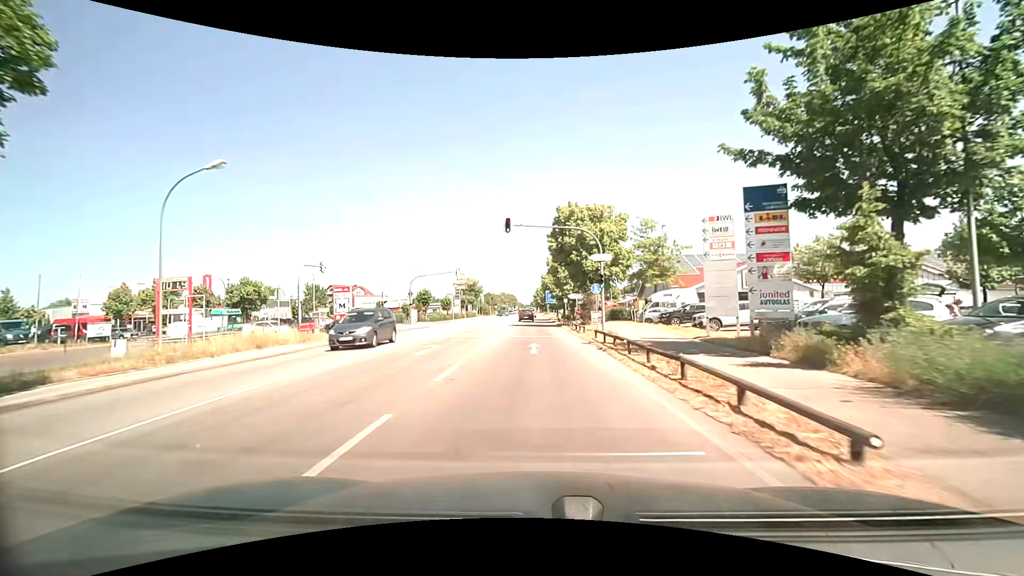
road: secondary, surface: asphalt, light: Day
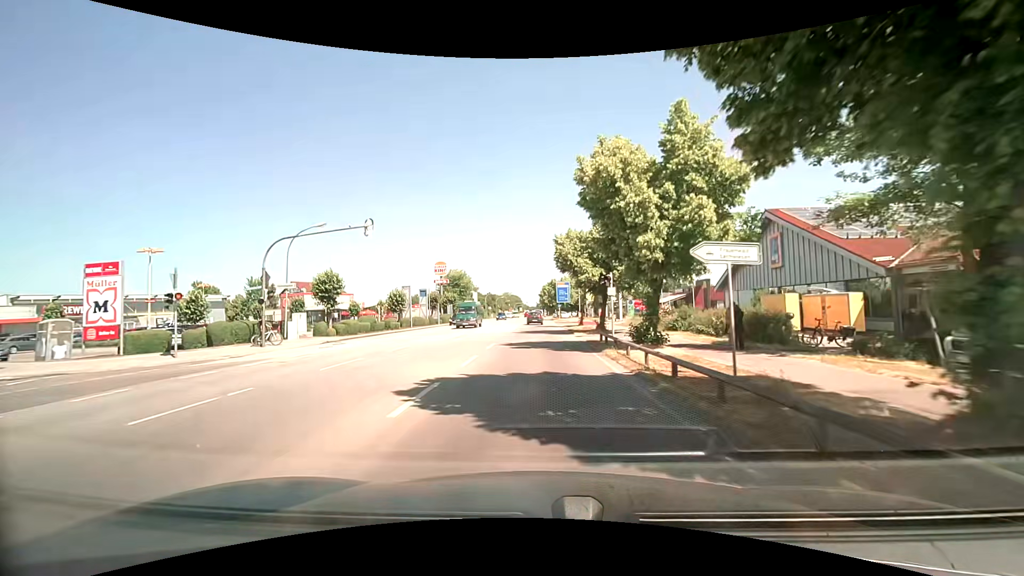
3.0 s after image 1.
(-0.3, +34.7) m; -1°
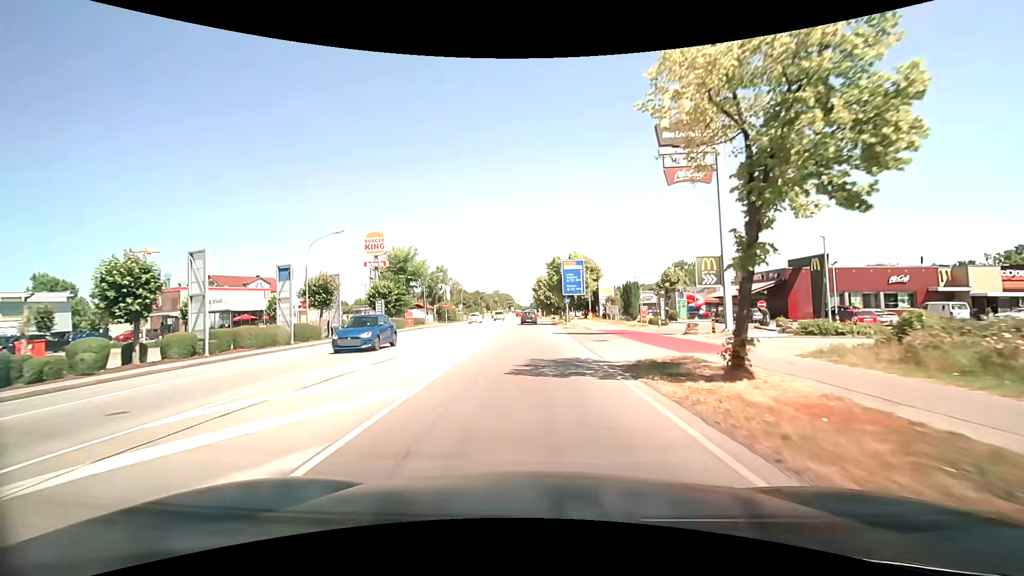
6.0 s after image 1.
(0.0, +35.7) m; +1°
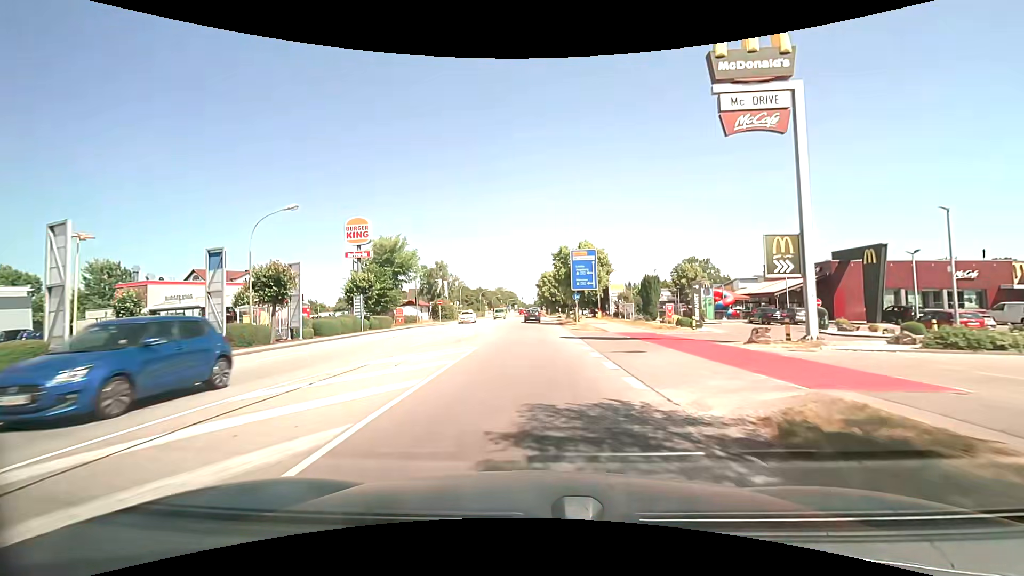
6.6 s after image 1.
(-0.1, +7.2) m; 0°
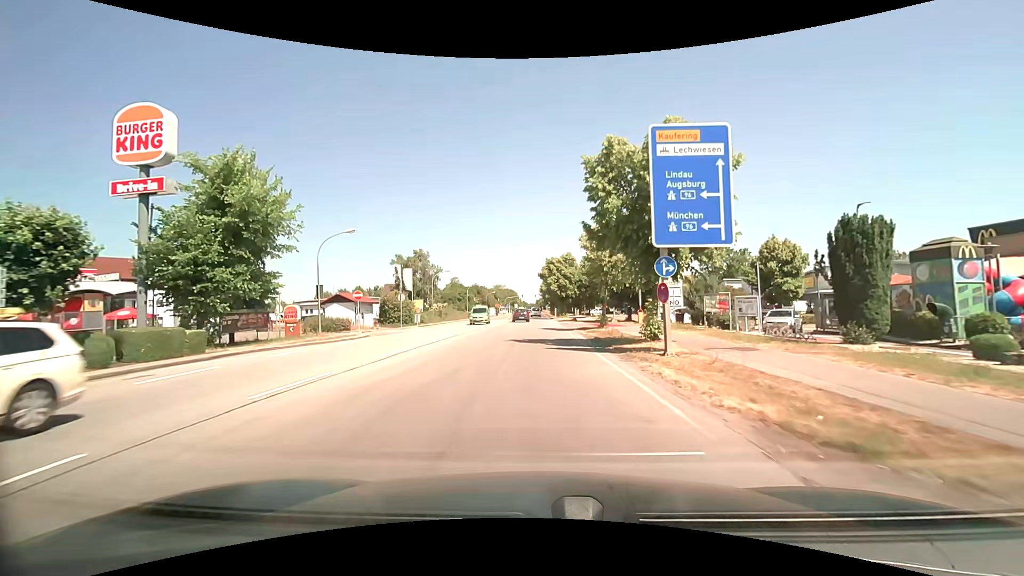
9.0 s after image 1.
(-0.4, +29.5) m; 0°
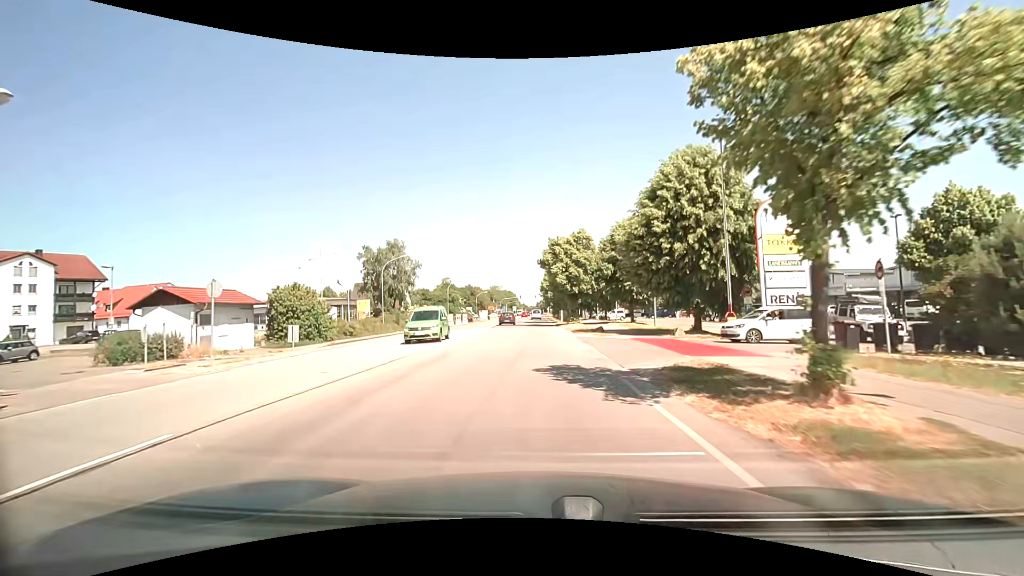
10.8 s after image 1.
(0.0, +23.1) m; 0°
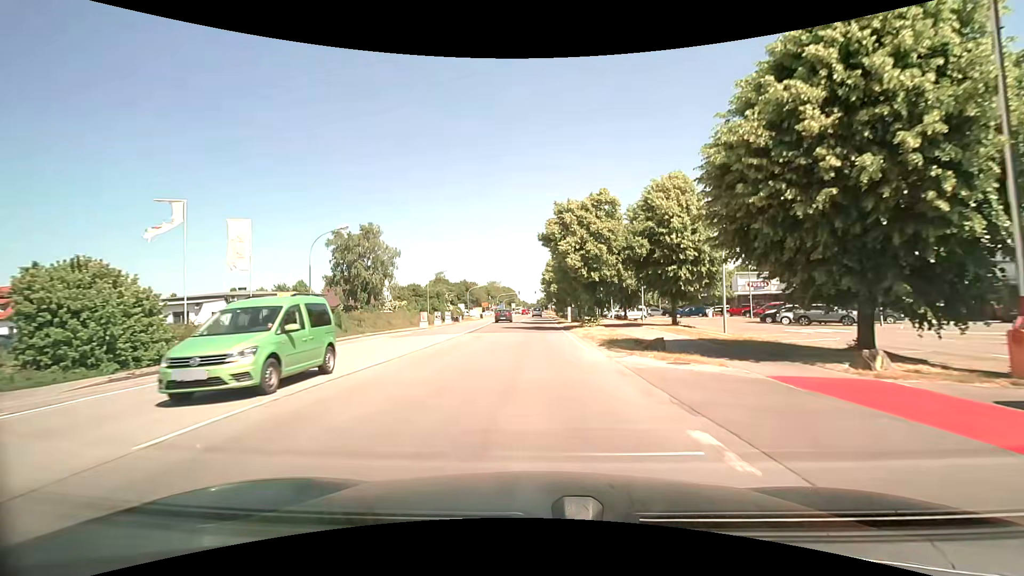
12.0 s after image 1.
(0.0, +15.7) m; 0°
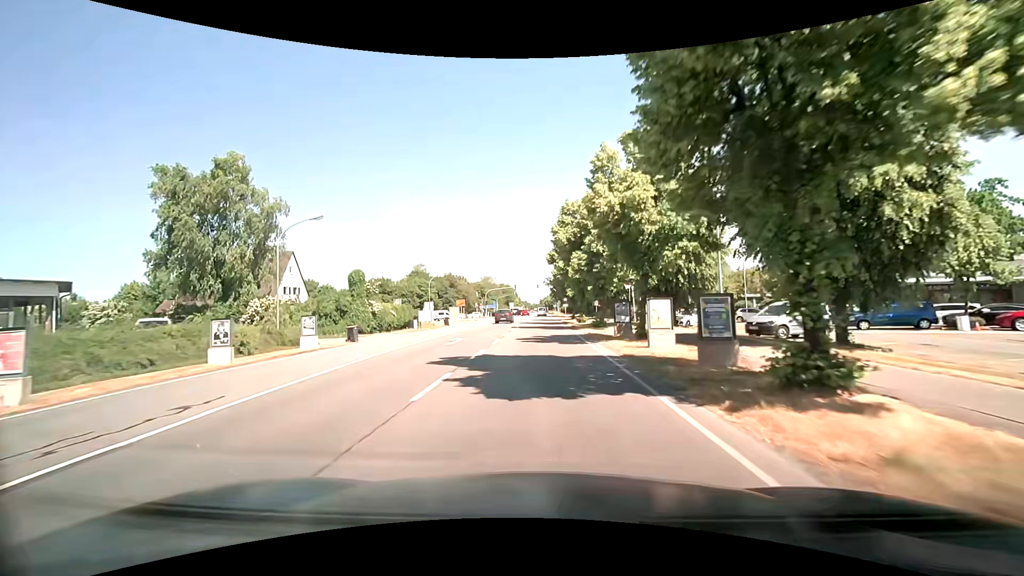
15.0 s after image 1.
(-0.1, +40.2) m; 0°
(0, +10) (0, +20) (0, +30) (0, +40) (0, +50) (0, +60) (0, +70) (0, +80) (+1, +90) (+1, +100) m
